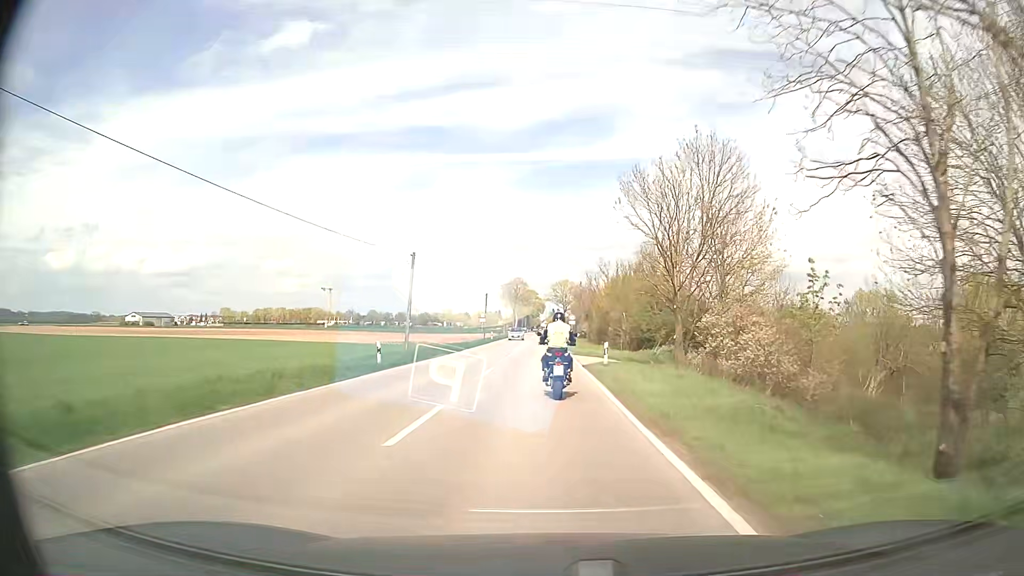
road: secondary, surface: asphalt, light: Day
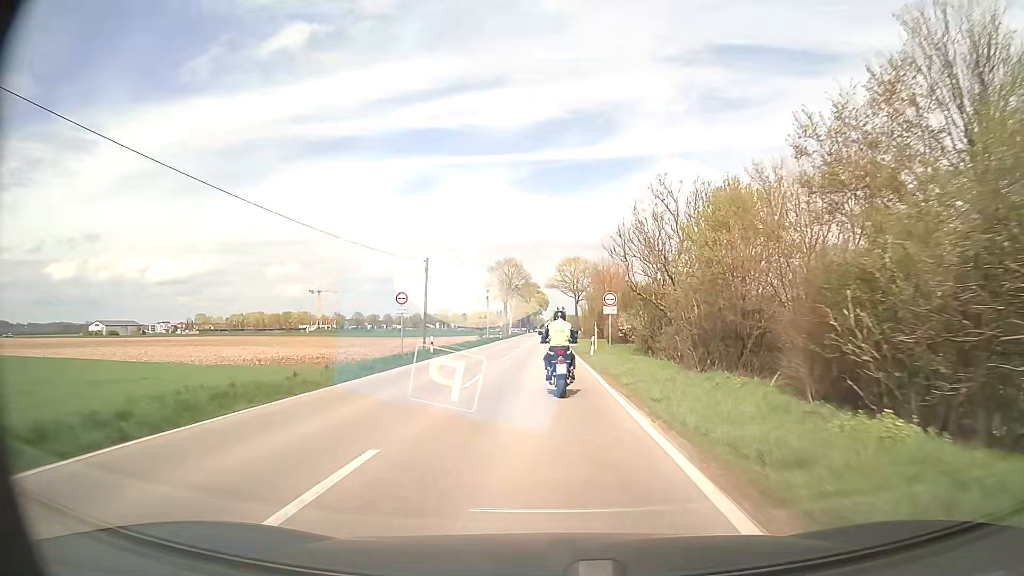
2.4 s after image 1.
(-0.2, +40.3) m; 0°
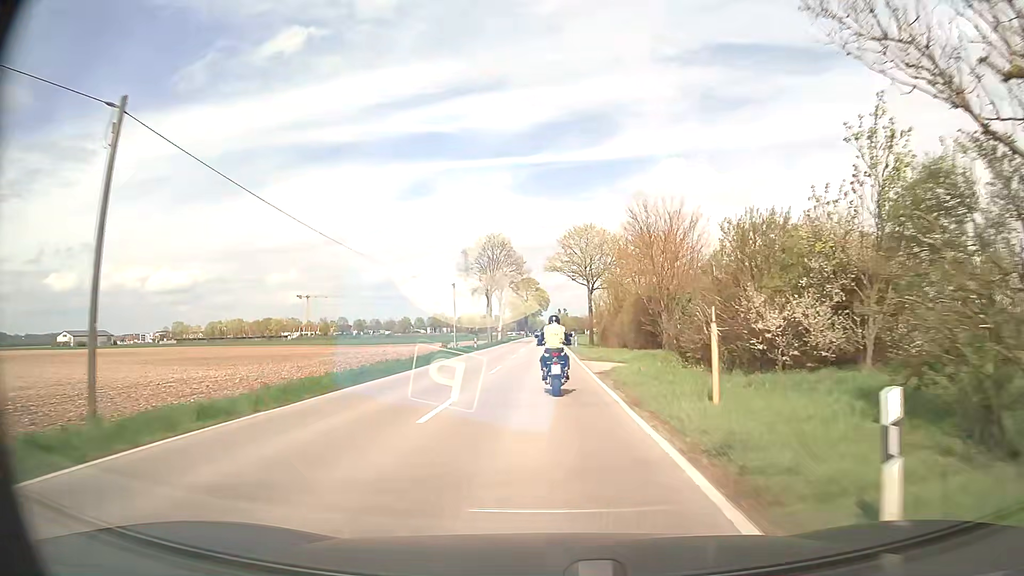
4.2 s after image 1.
(0.0, +29.7) m; 0°
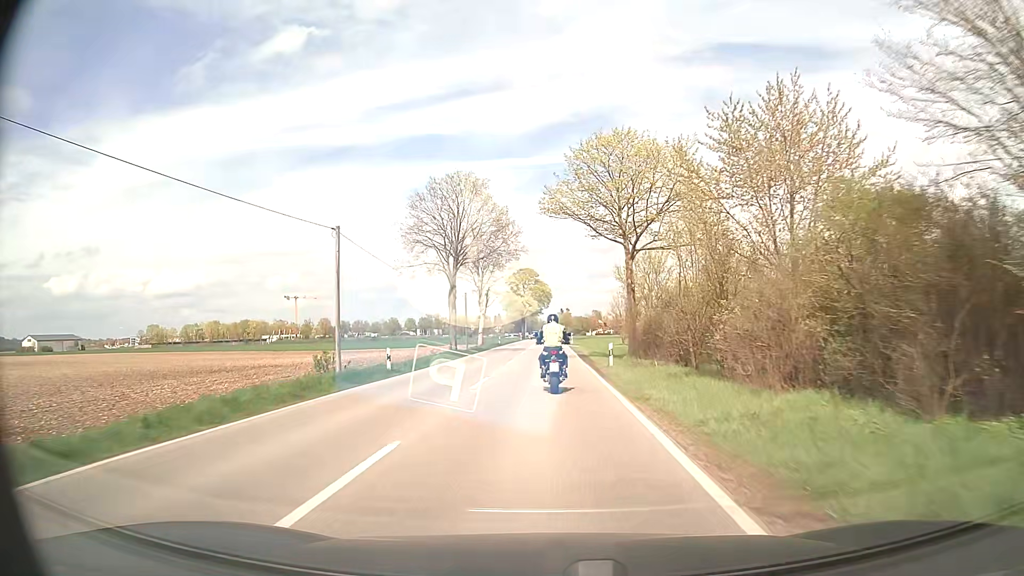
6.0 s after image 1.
(0.0, +30.1) m; 0°
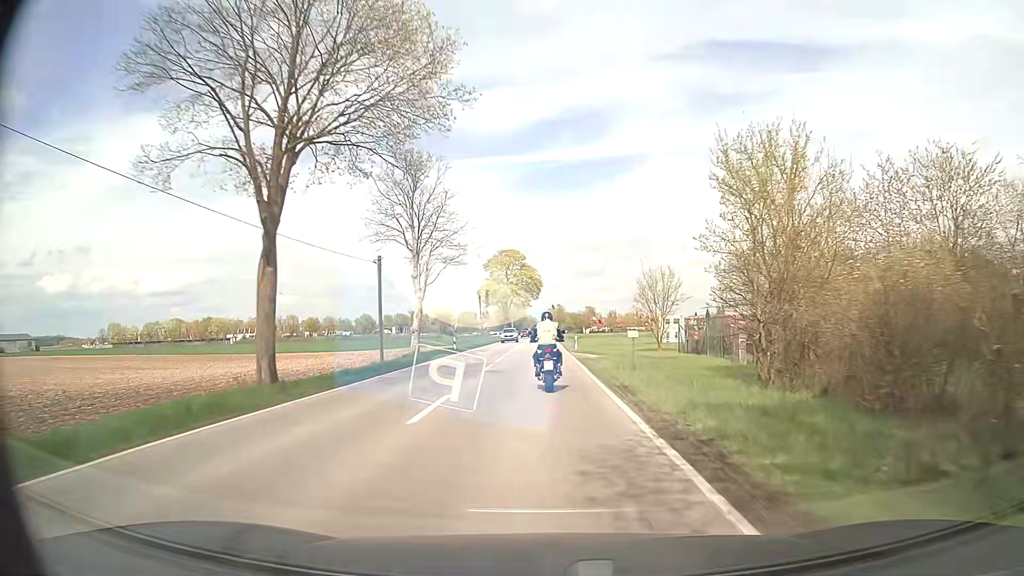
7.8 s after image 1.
(+0.1, +30.3) m; +1°
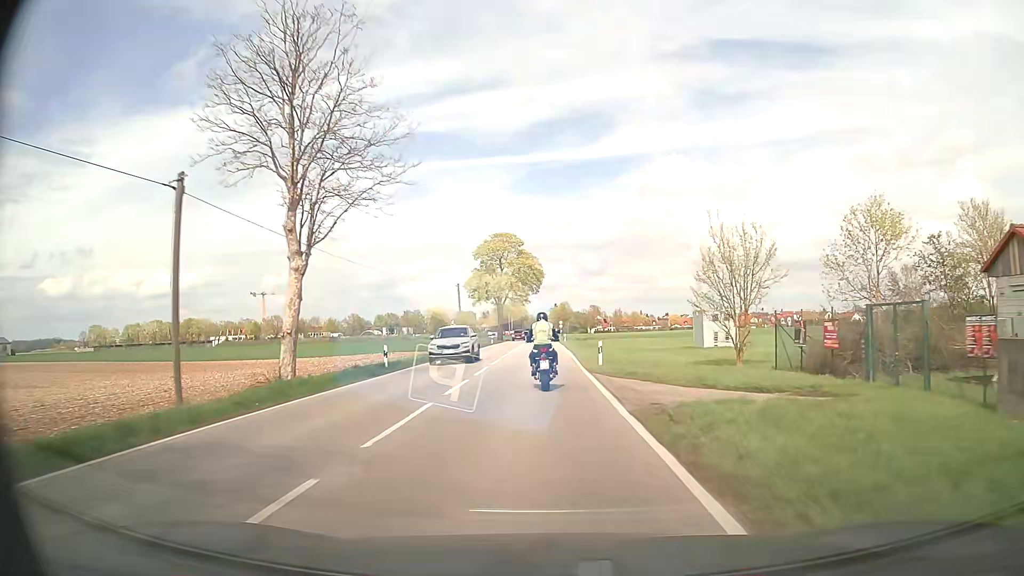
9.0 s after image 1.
(0.0, +19.6) m; 0°
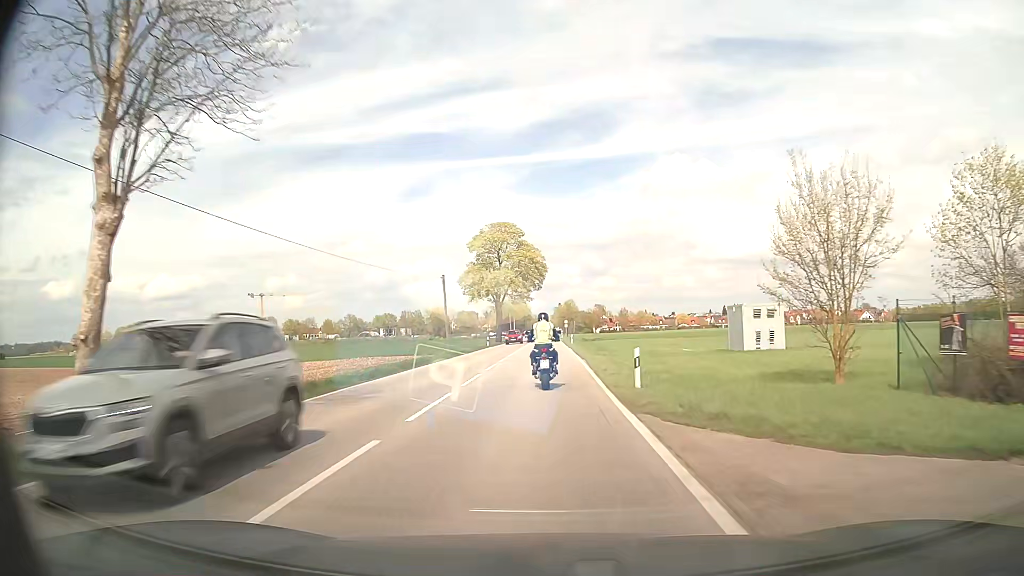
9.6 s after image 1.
(0.0, +9.8) m; 0°
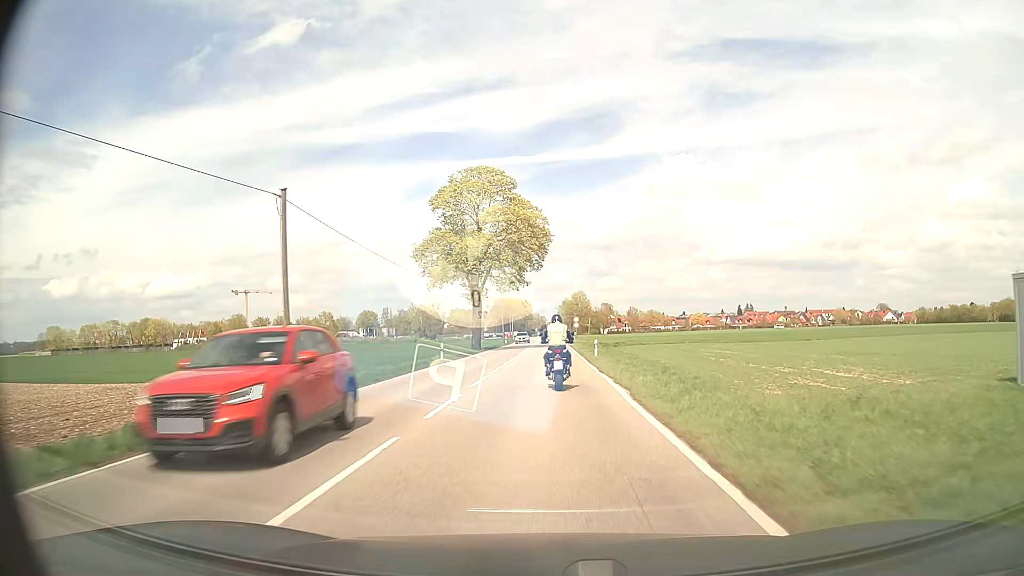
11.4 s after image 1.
(-0.2, +29.9) m; 0°
(0, +10) (0, +20) (0, +30) (0, +40) (0, +50) (0, +60) (0, +70) (0, +80) (0, +90) (0, +100) m
